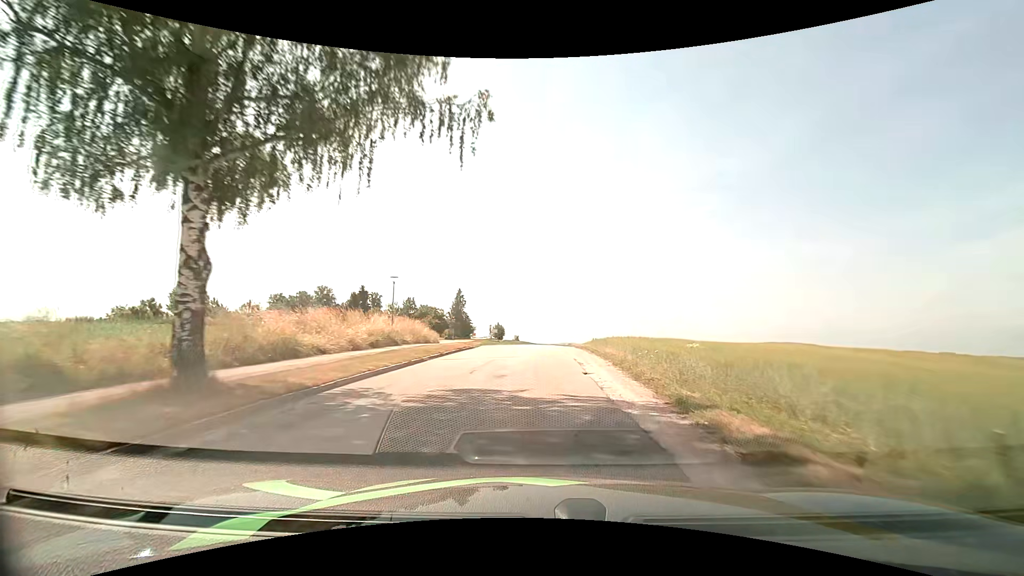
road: unclassified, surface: asphalt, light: Day
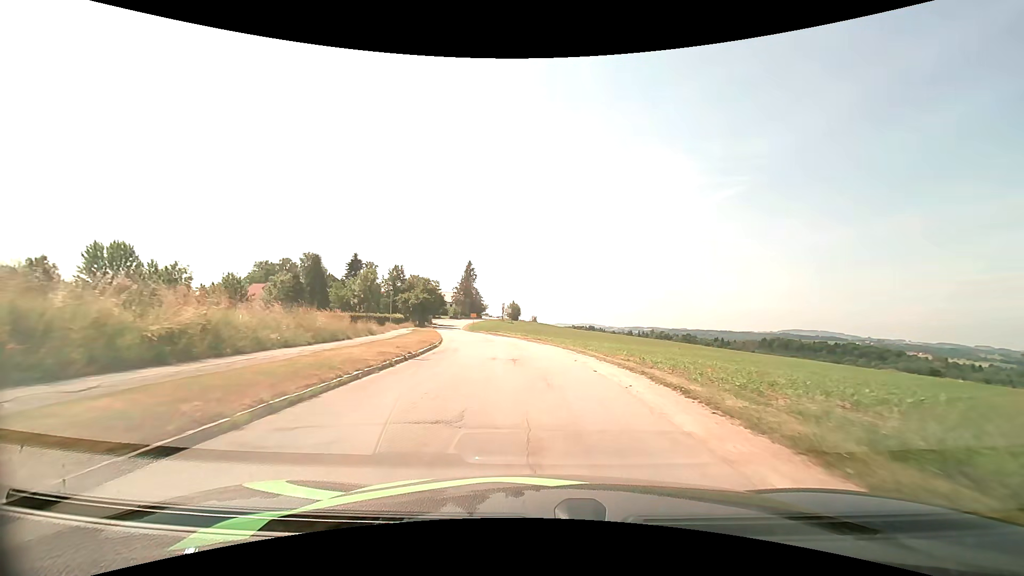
(-0.6, +30.5) m; -2°
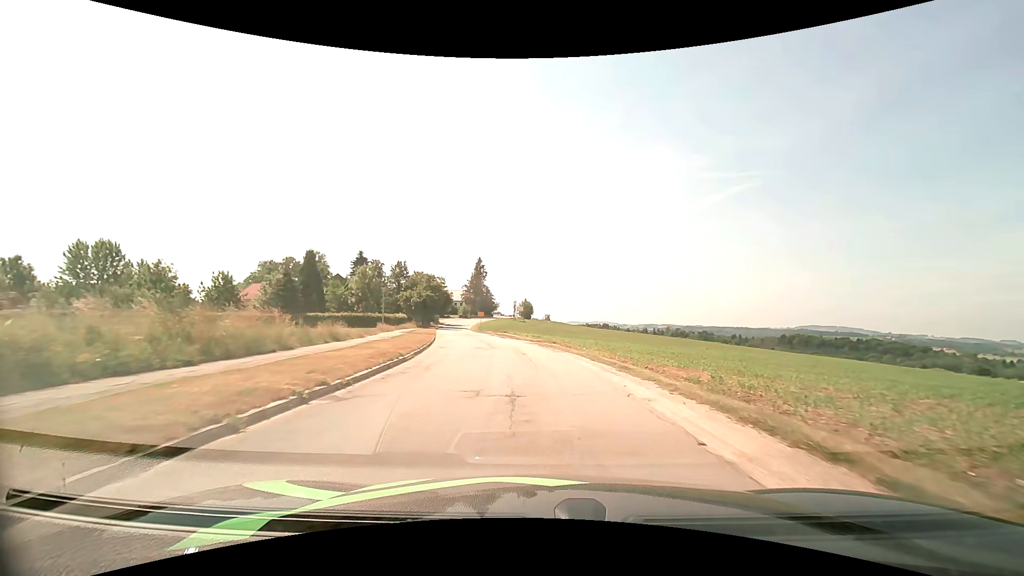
(-0.1, +7.6) m; -1°
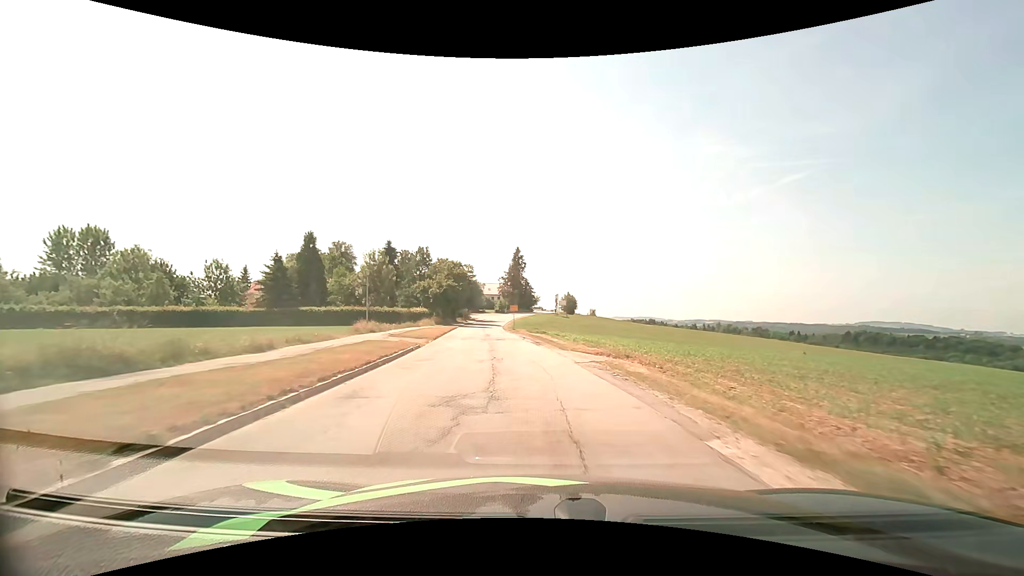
(-0.6, +15.8) m; -5°
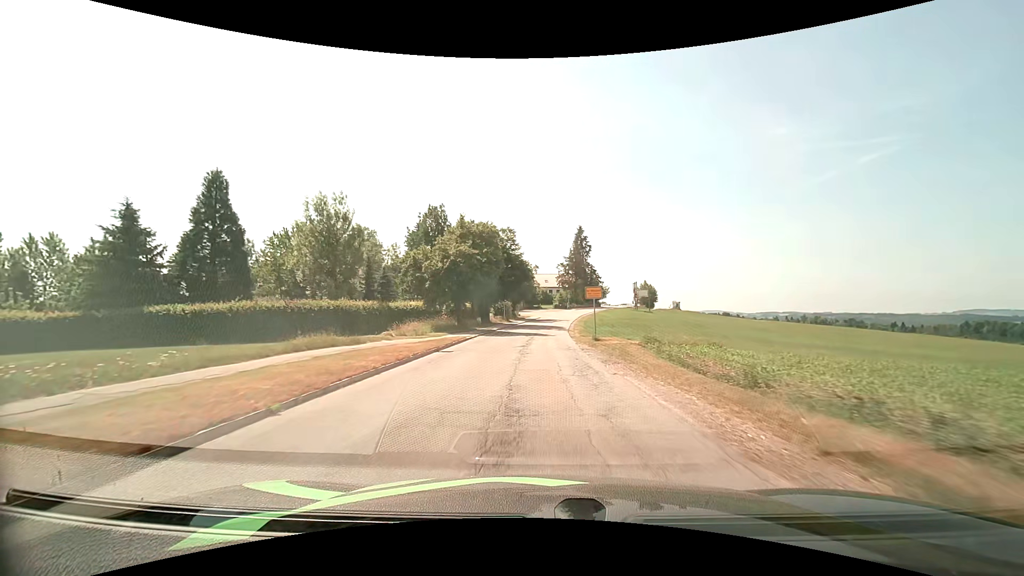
(-2.6, +32.9) m; -7°
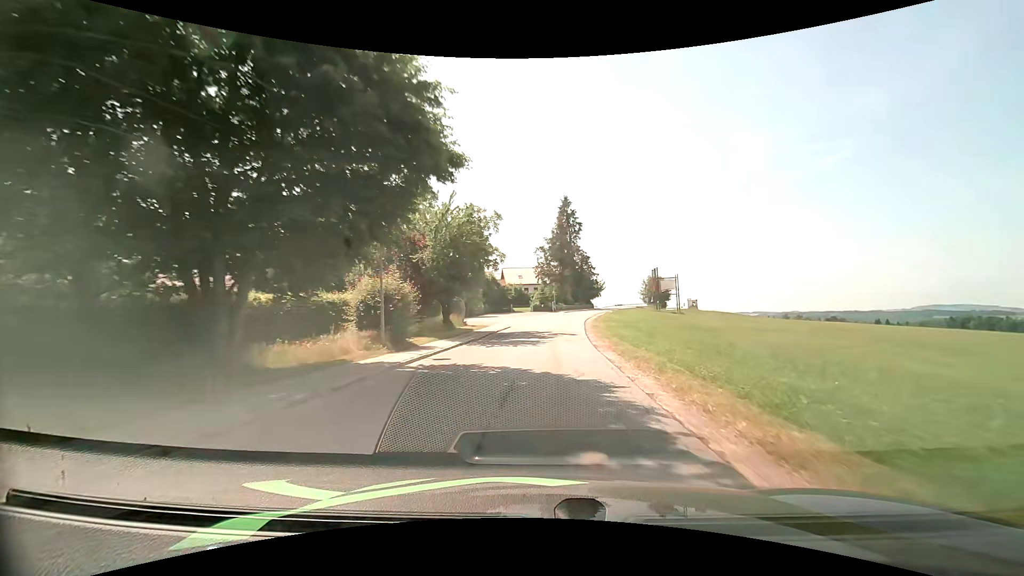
(+0.5, +39.8) m; +3°
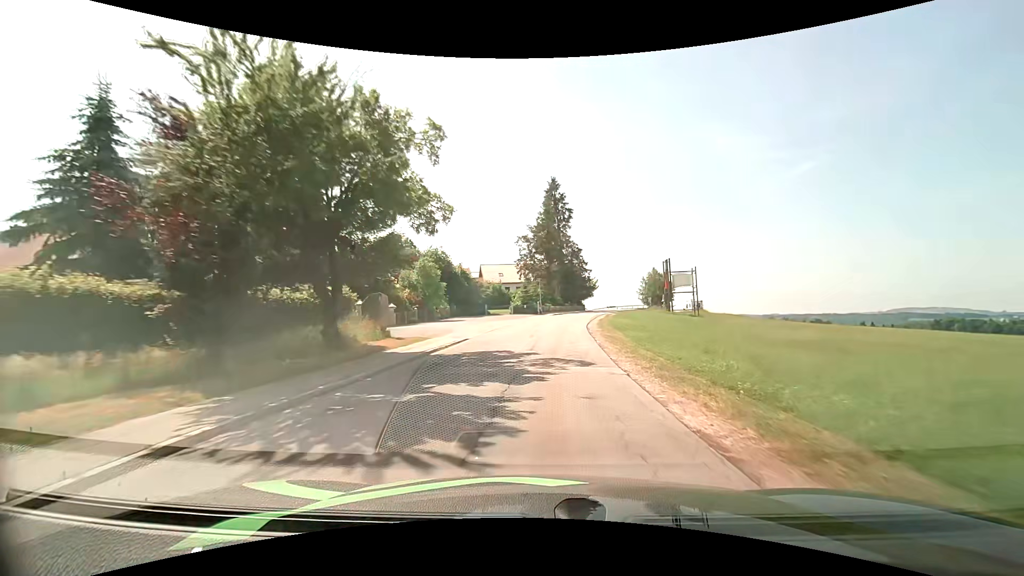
(+0.2, +15.7) m; +1°
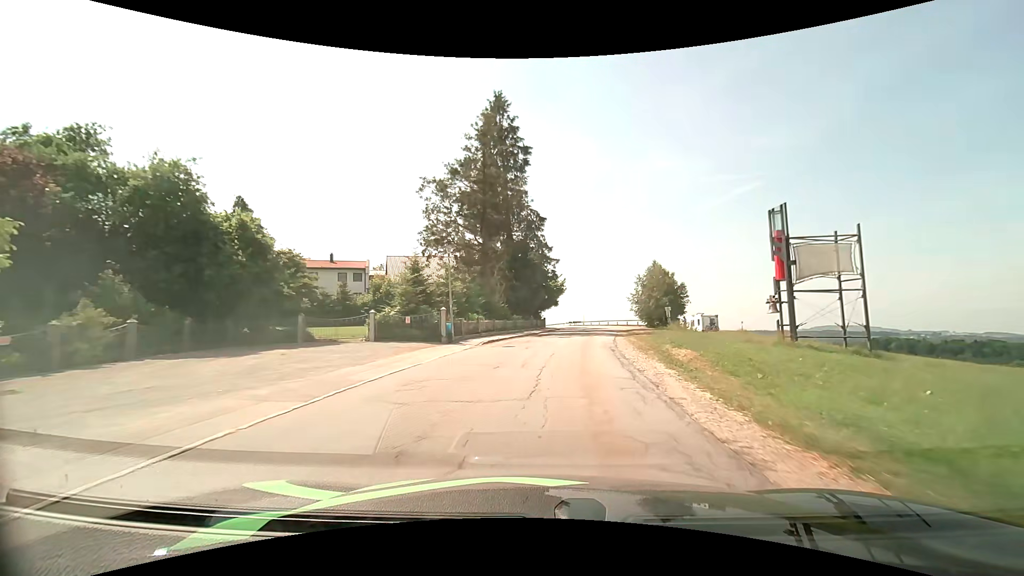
(+1.7, +37.1) m; +6°
(0, +10) (+1, +20) (+3, +30) (+4, +40) (+6, +50) (+6, +60) (+6, +70) (+4, +79) (+2, +89) (-1, +99) m
